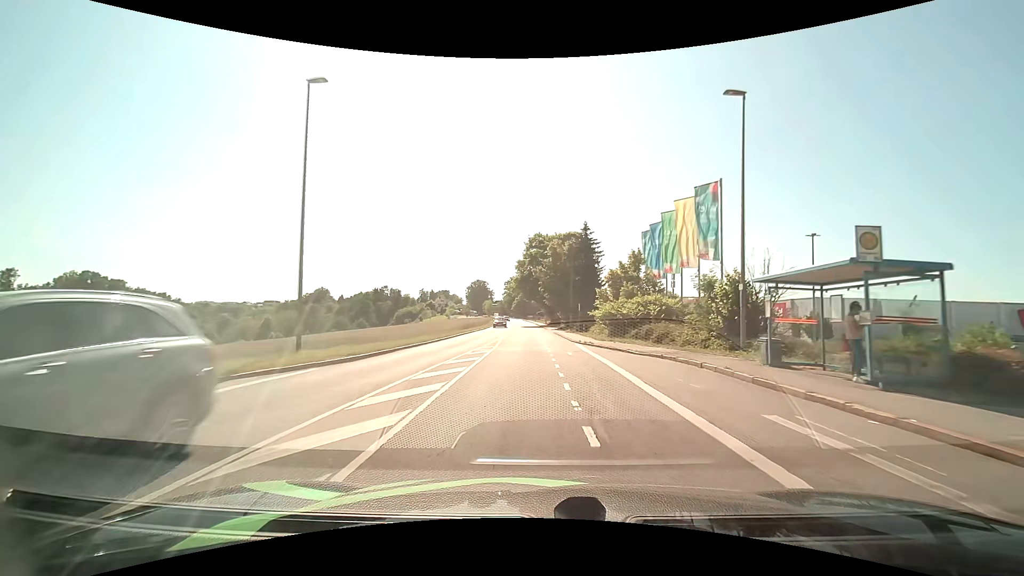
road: tertiary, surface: asphalt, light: Day
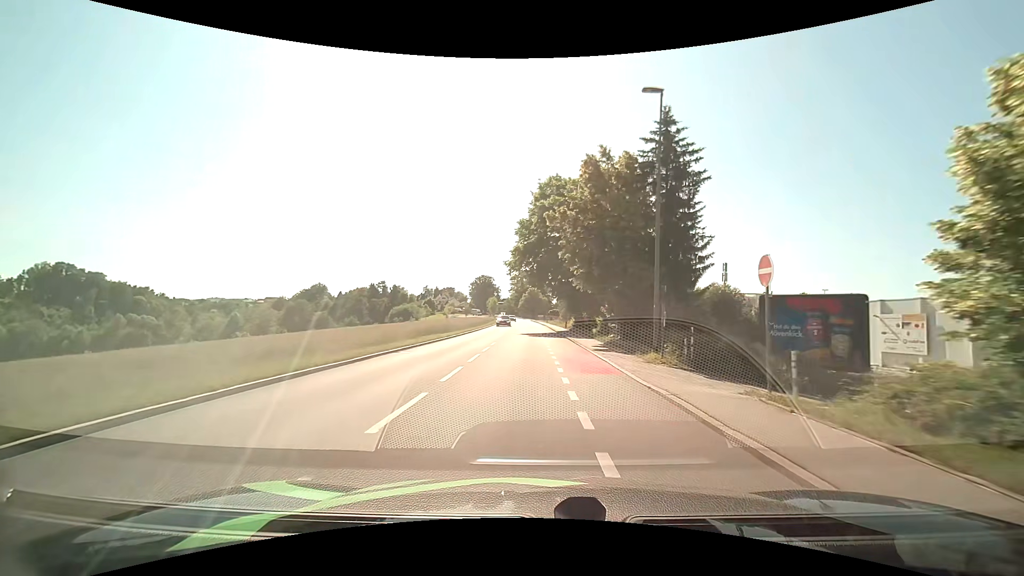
(-0.4, +33.5) m; -1°
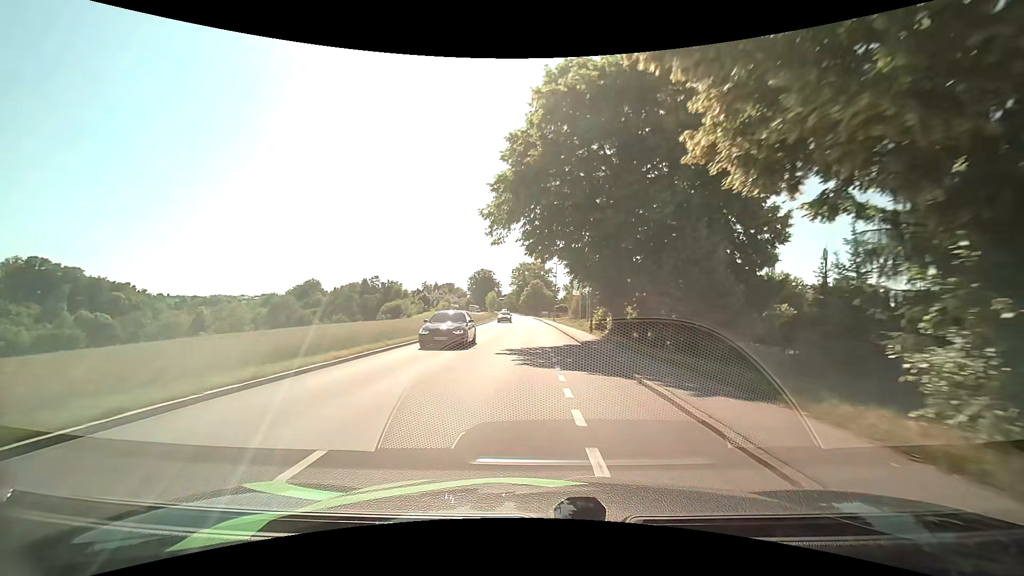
(-0.1, +22.1) m; -1°
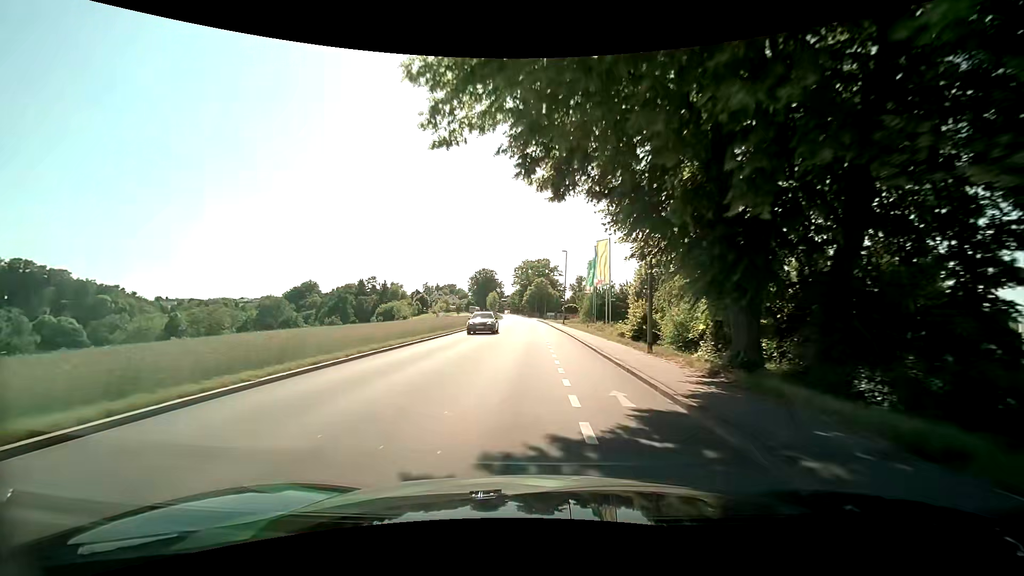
(-0.1, +14.9) m; -1°
